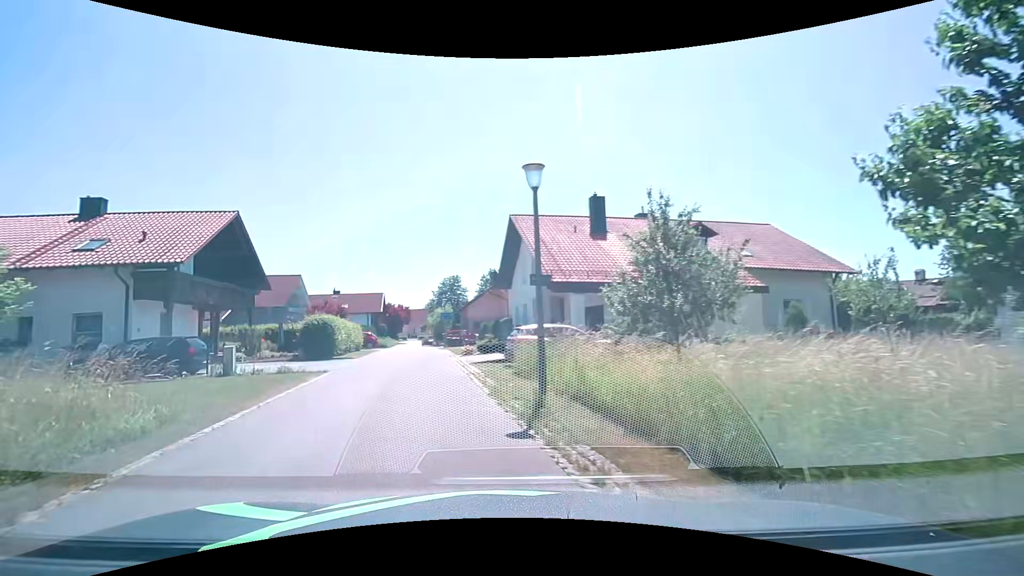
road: residential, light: Day
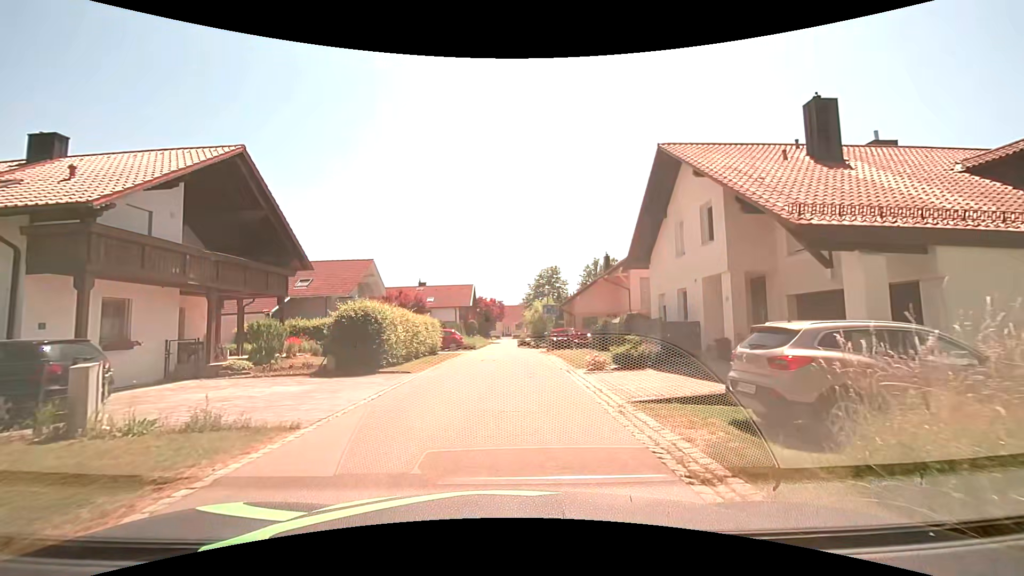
(-1.8, +10.9) m; -12°
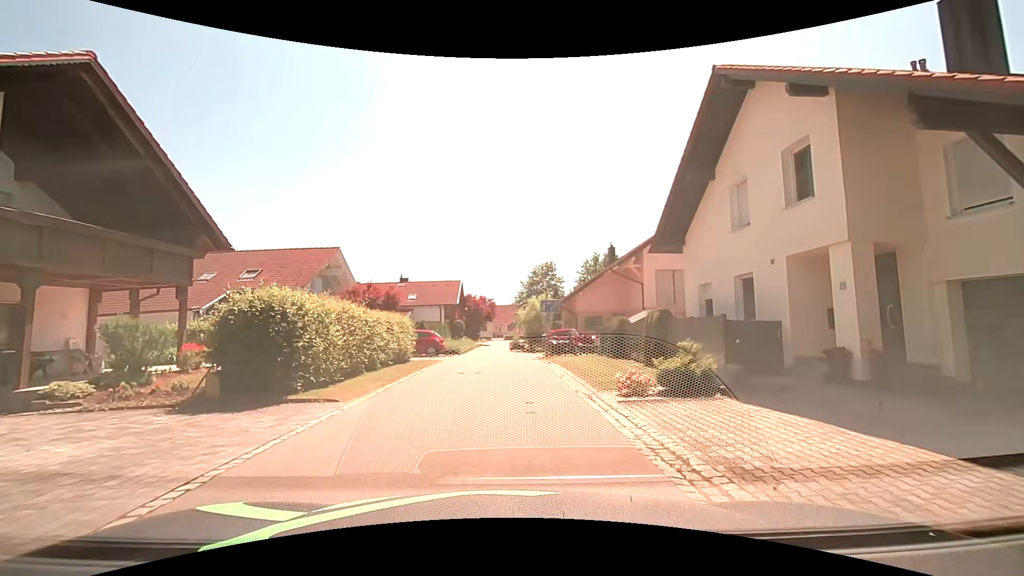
(+0.1, +5.9) m; +1°
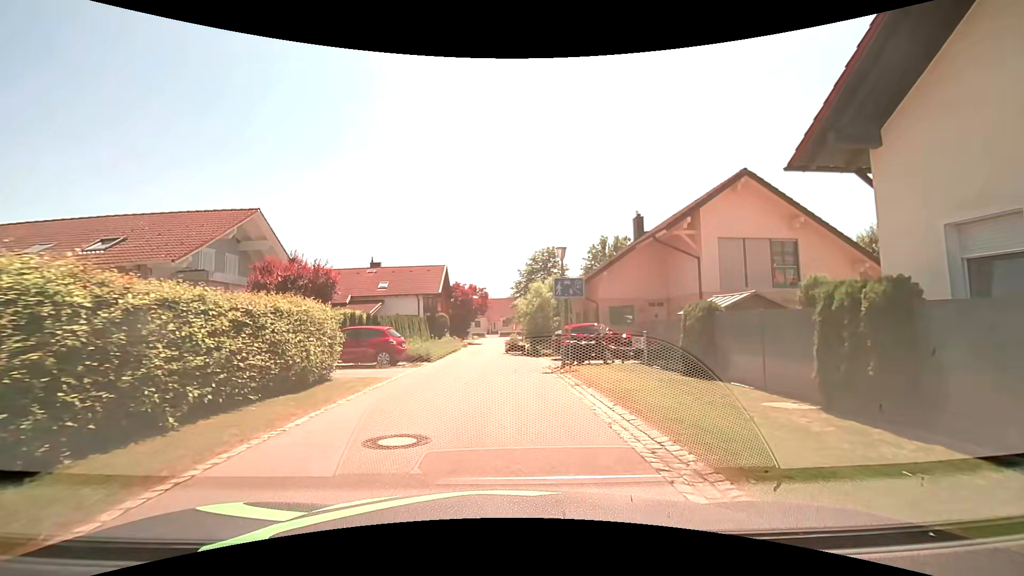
(0.0, +9.9) m; +1°
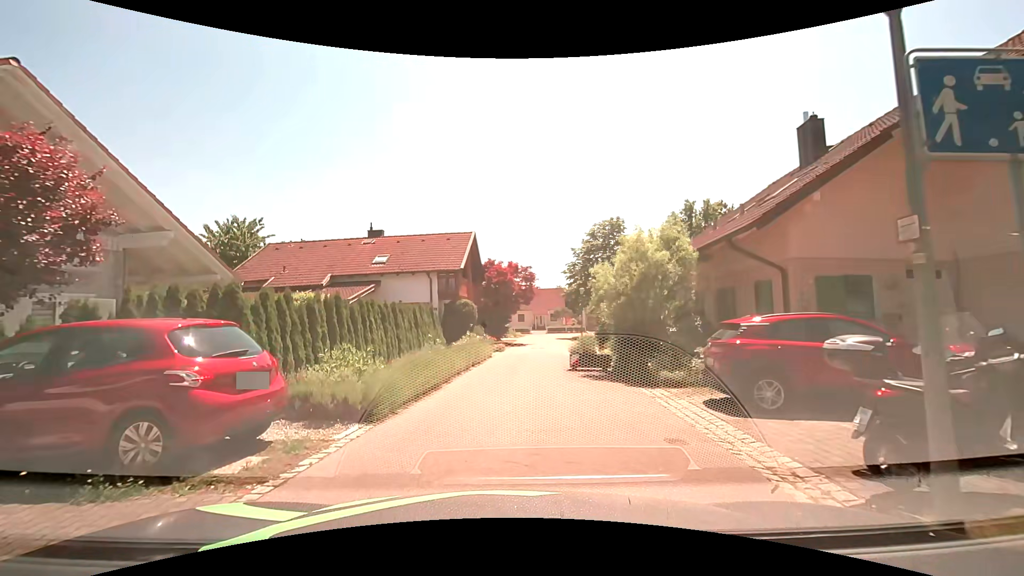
(-0.6, +13.5) m; -5°
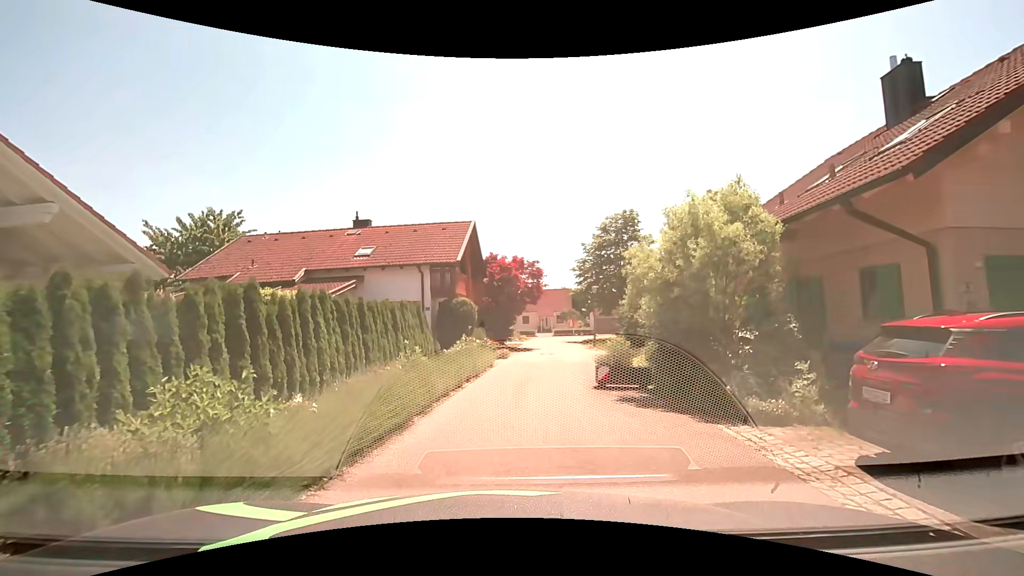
(0.0, +3.8) m; -1°
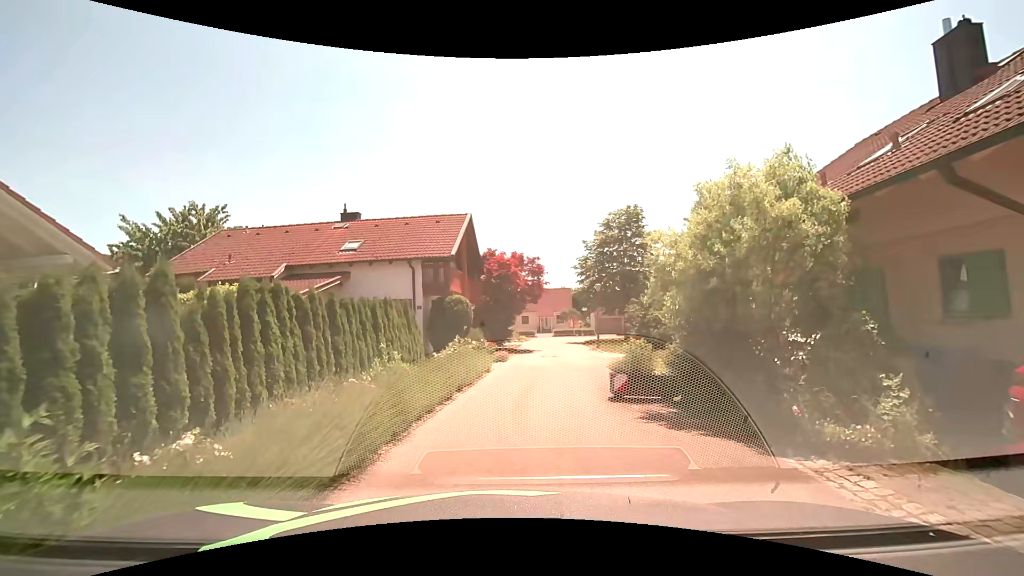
(0.0, +1.8) m; +1°
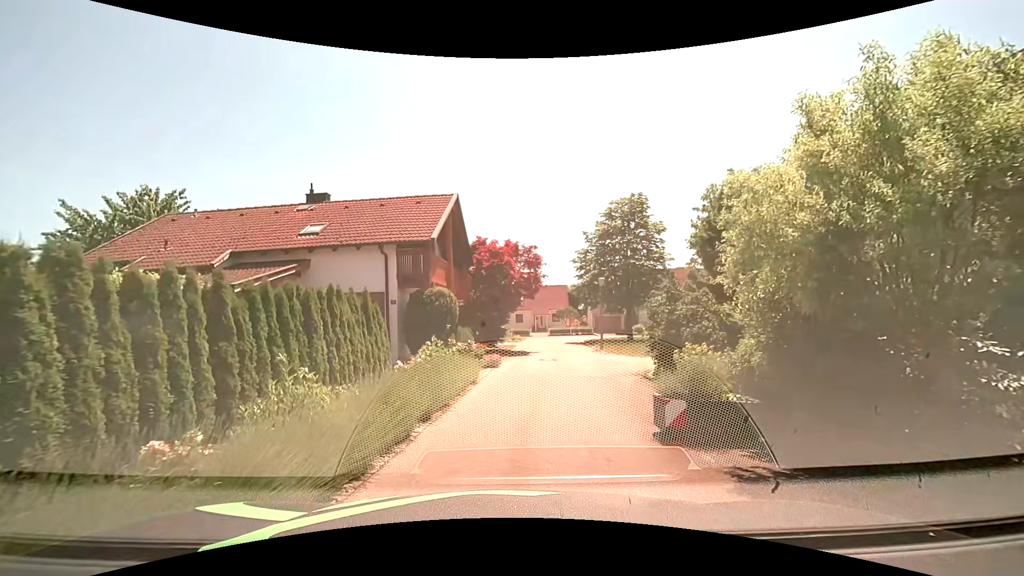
(0.0, +3.5) m; +1°
